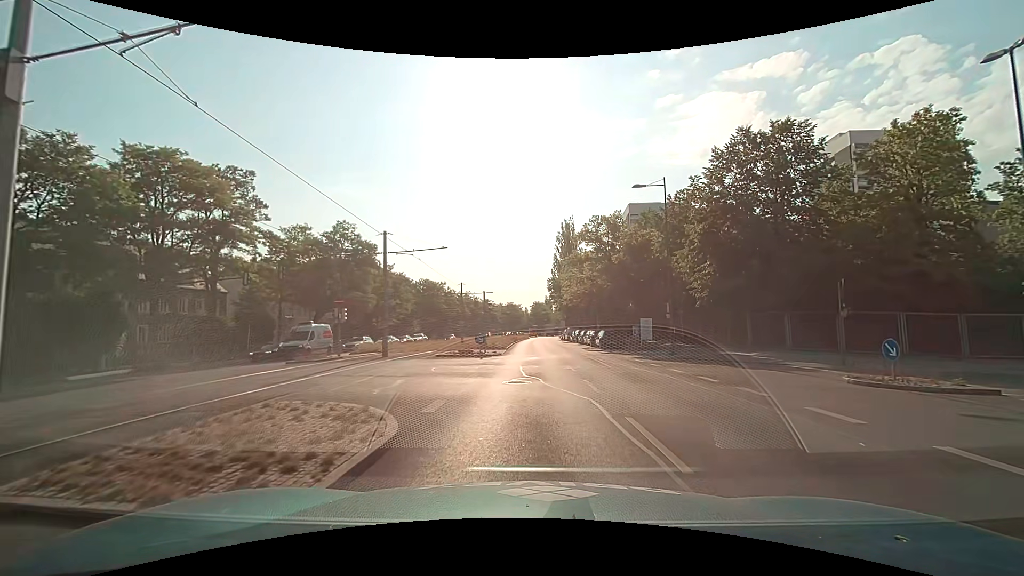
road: secondary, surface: asphalt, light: Day
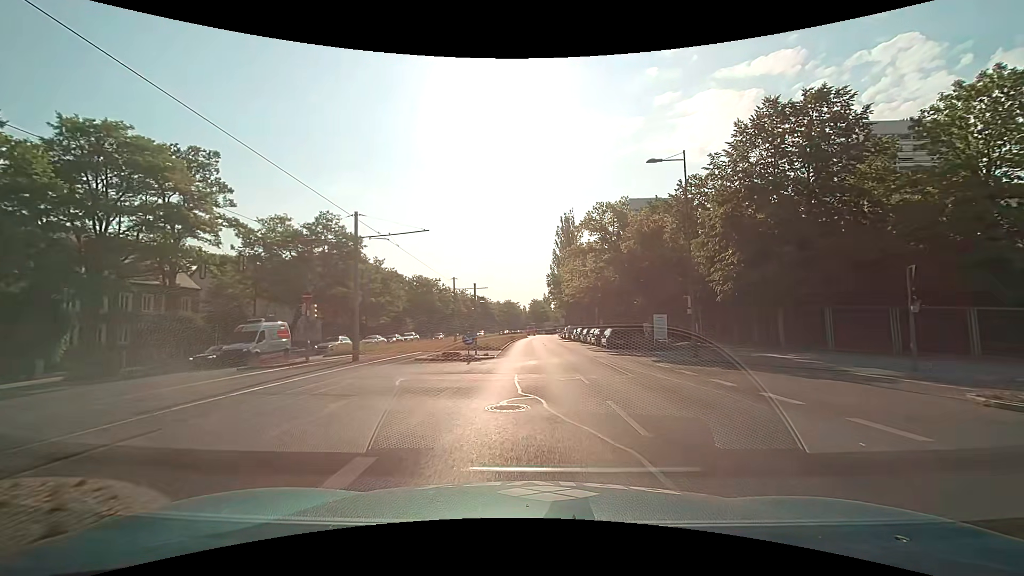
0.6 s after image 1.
(0.0, +4.7) m; 0°
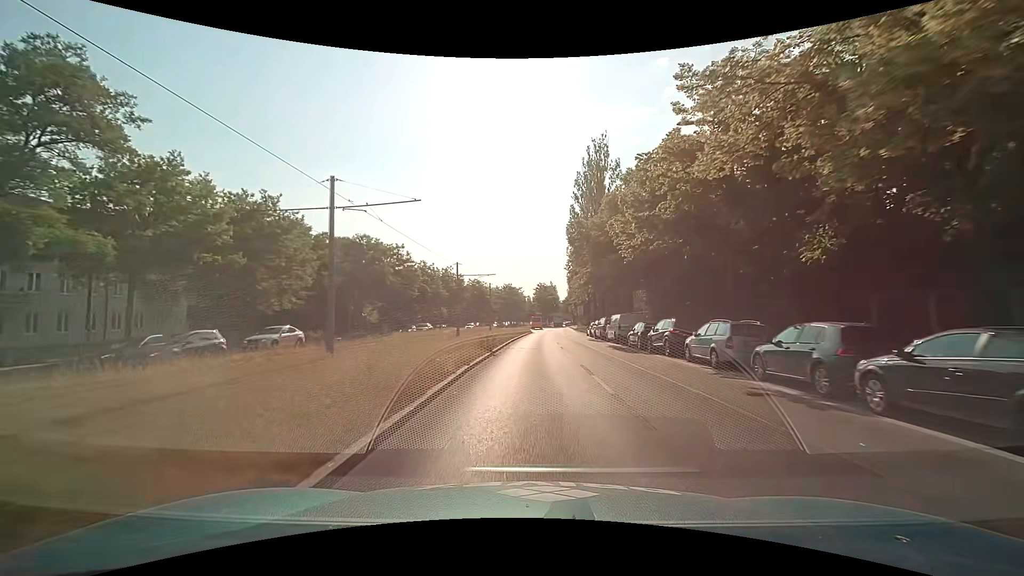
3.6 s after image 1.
(0.0, +34.9) m; 0°
(0, +10) (0, +20) (0, +30) (+1, +40) (+1, +50) (+2, +60) (+2, +70) (+3, +80) (+4, +90) (+4, +100) m
